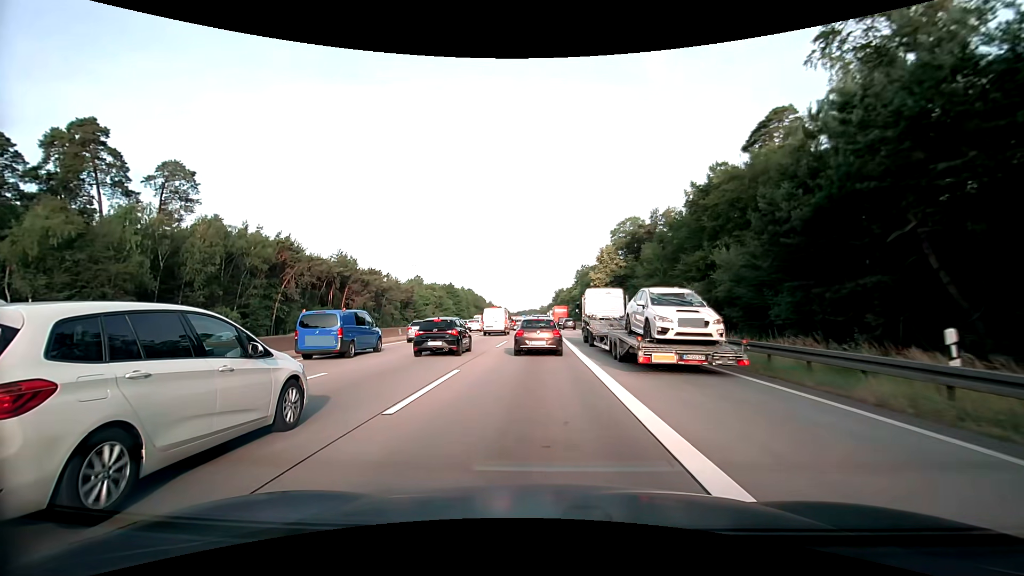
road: motorway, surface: asphalt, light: Day
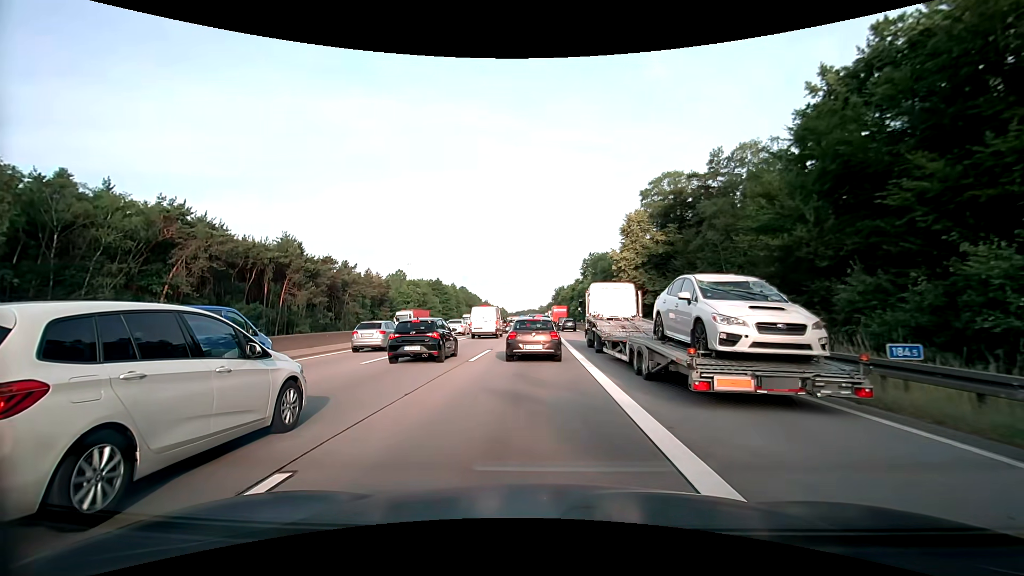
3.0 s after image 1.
(-0.1, +26.6) m; 0°
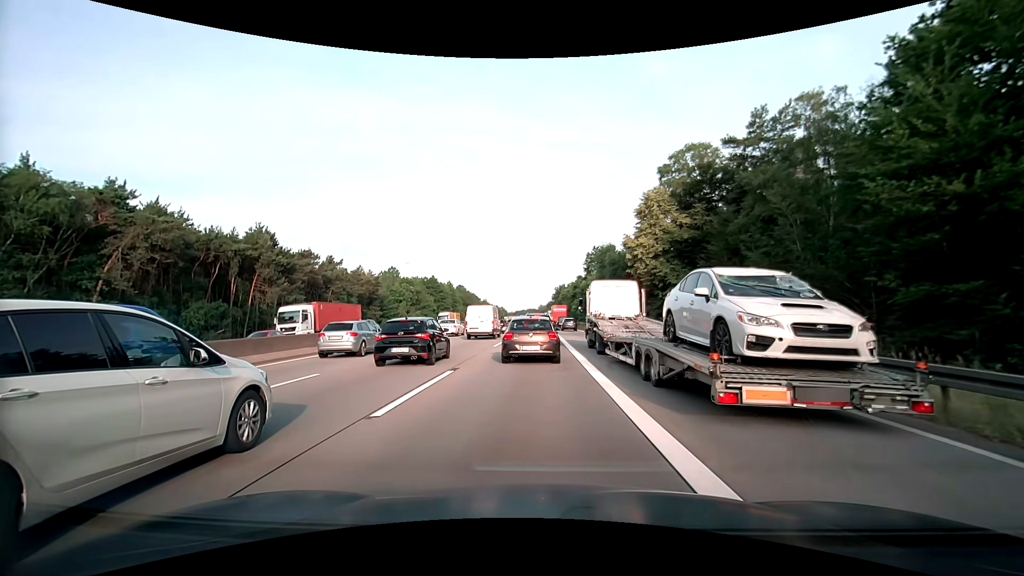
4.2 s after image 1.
(0.0, +9.3) m; 0°
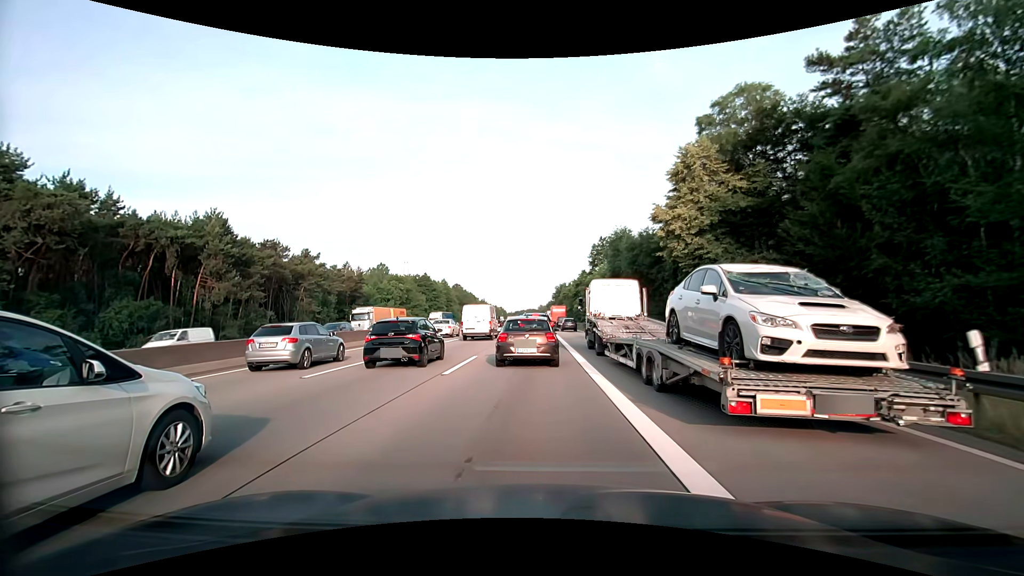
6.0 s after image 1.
(0.0, +12.5) m; 0°
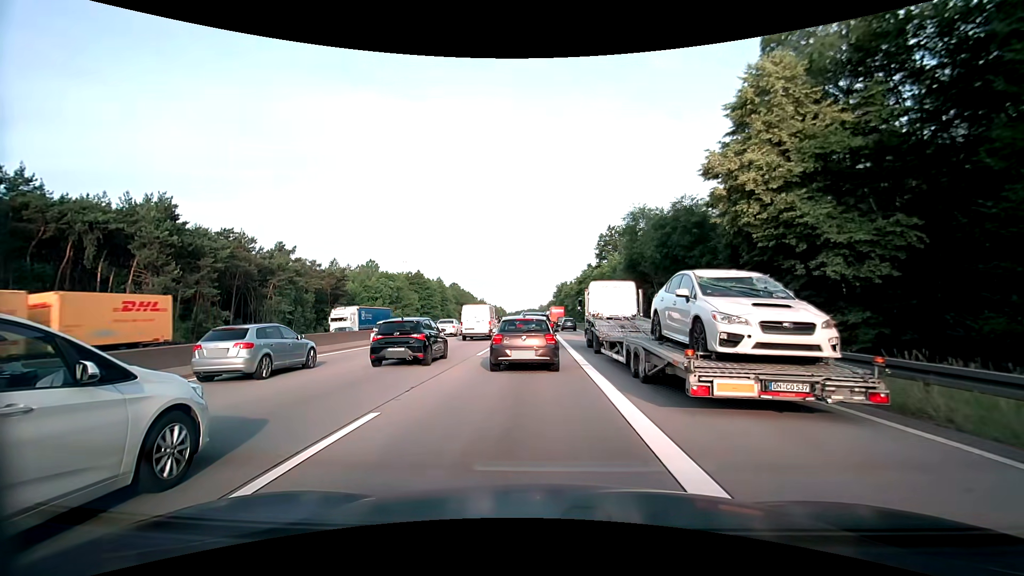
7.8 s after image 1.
(0.0, +11.1) m; 0°
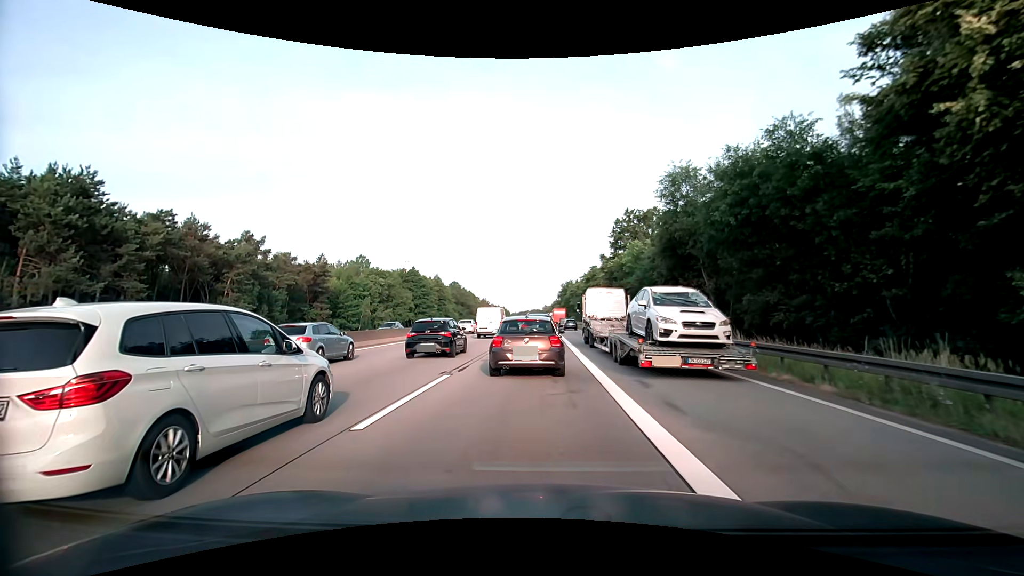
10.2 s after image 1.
(-0.1, +12.8) m; -1°
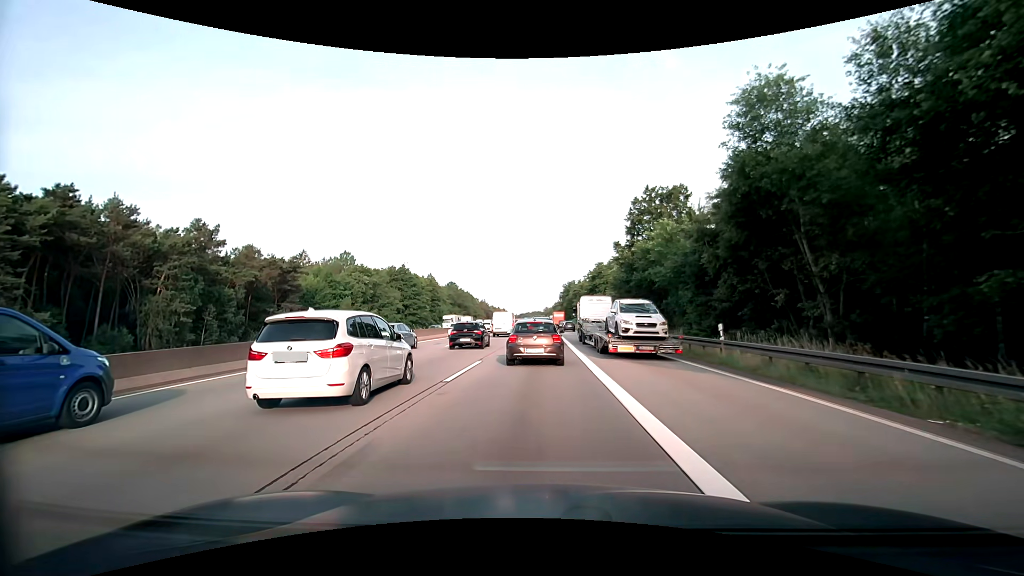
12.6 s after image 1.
(0.0, +13.1) m; 0°
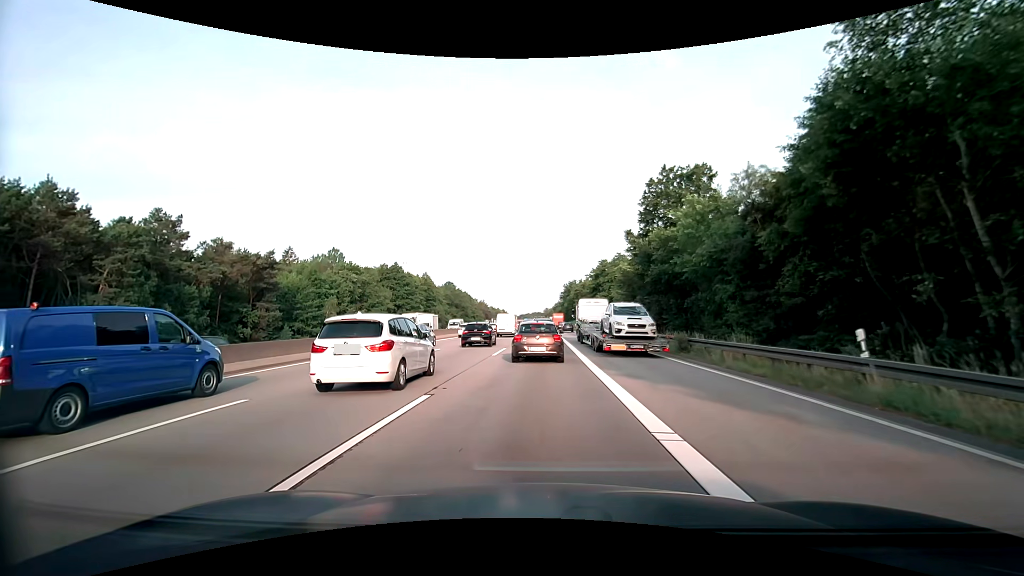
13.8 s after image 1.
(+0.1, +8.1) m; -1°
(0, +10) (0, +20) (+1, +30) (+1, +40) (+1, +50) (+1, +60) (+2, +70) (+2, +80) (+2, +90) (+2, +100) m
